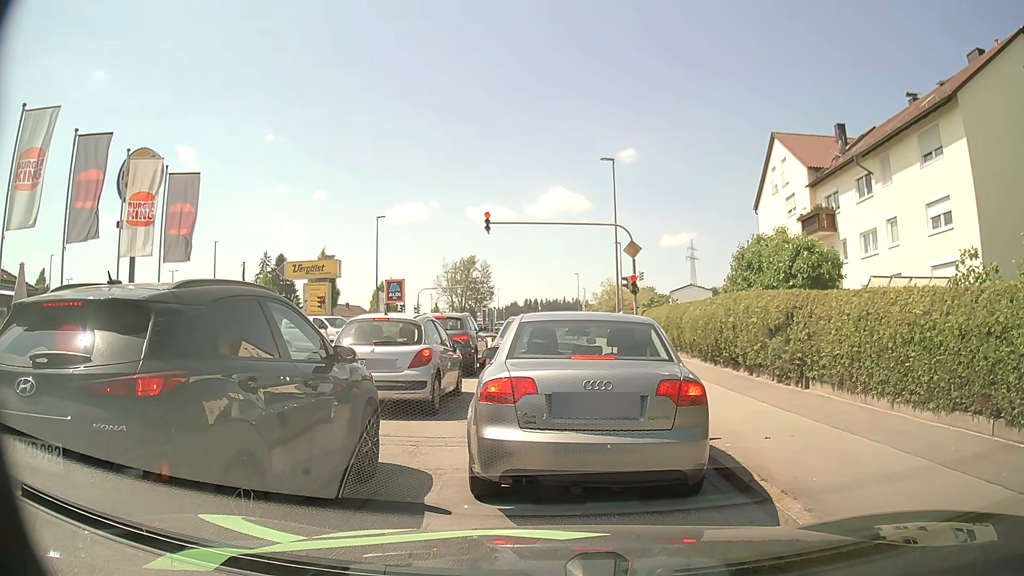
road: tertiary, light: Day
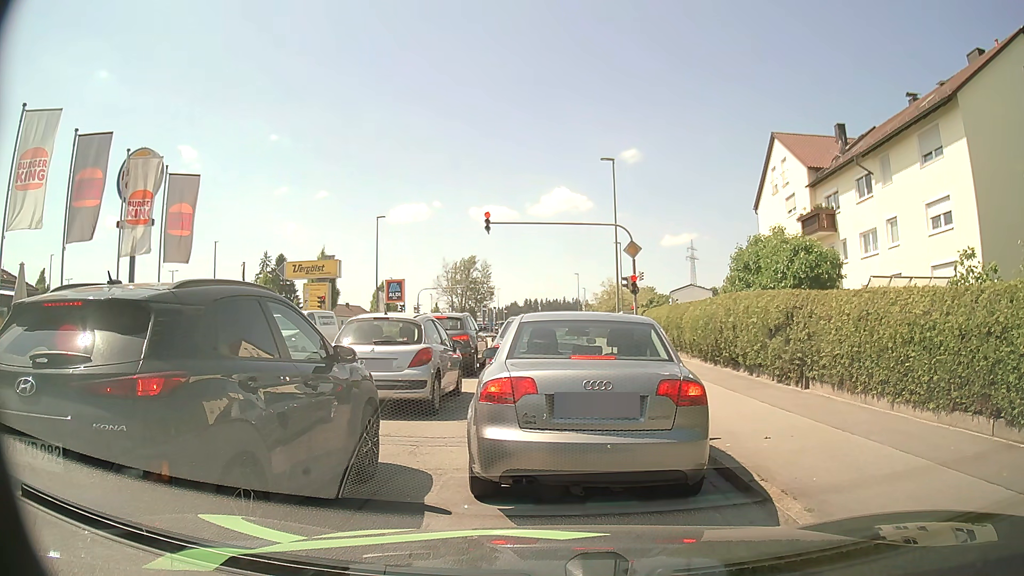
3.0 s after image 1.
(0.0, 0.0) m; 0°
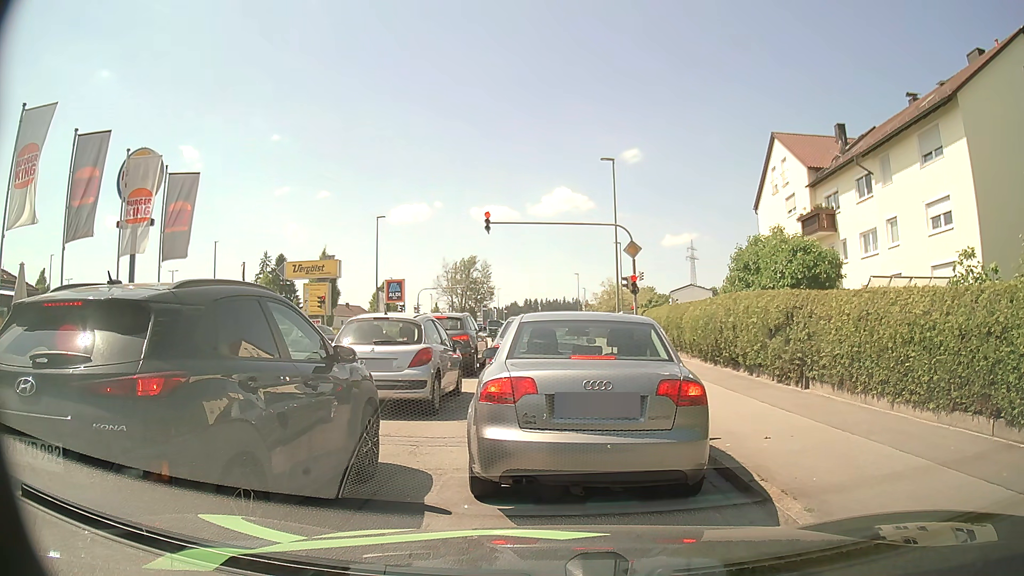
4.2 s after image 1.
(0.0, 0.0) m; 0°
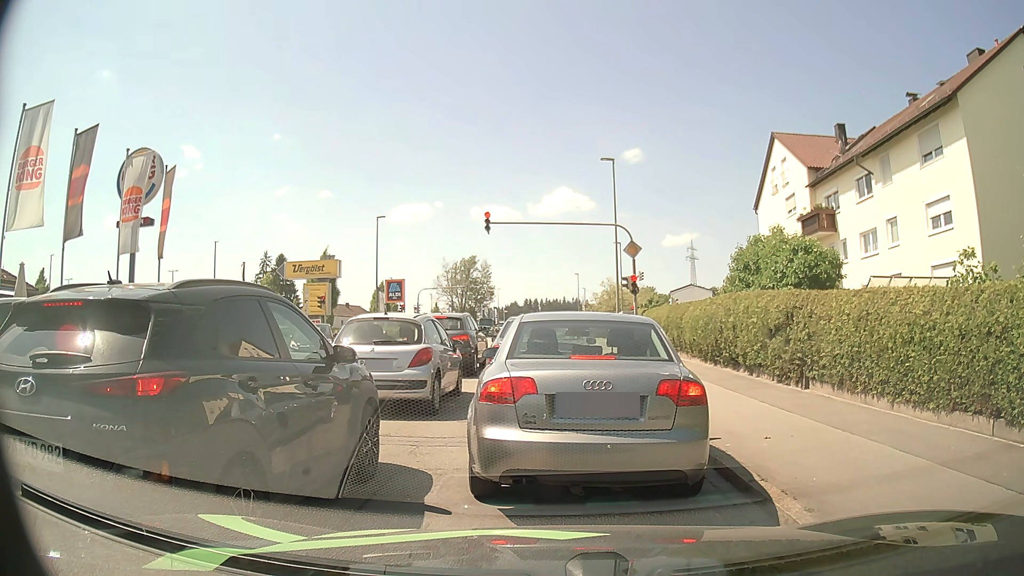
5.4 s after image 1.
(0.0, 0.0) m; 0°
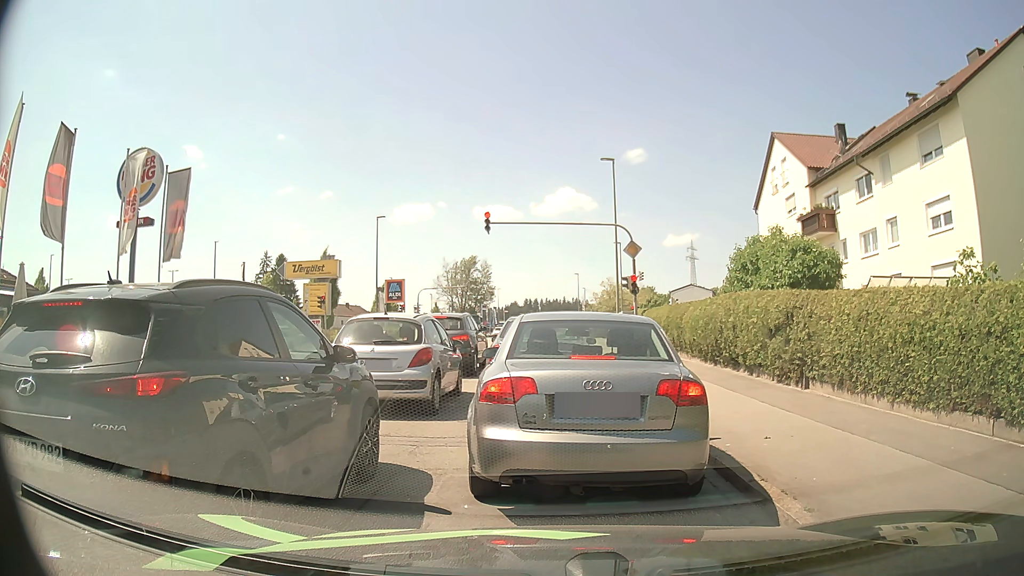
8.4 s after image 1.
(0.0, 0.0) m; 0°
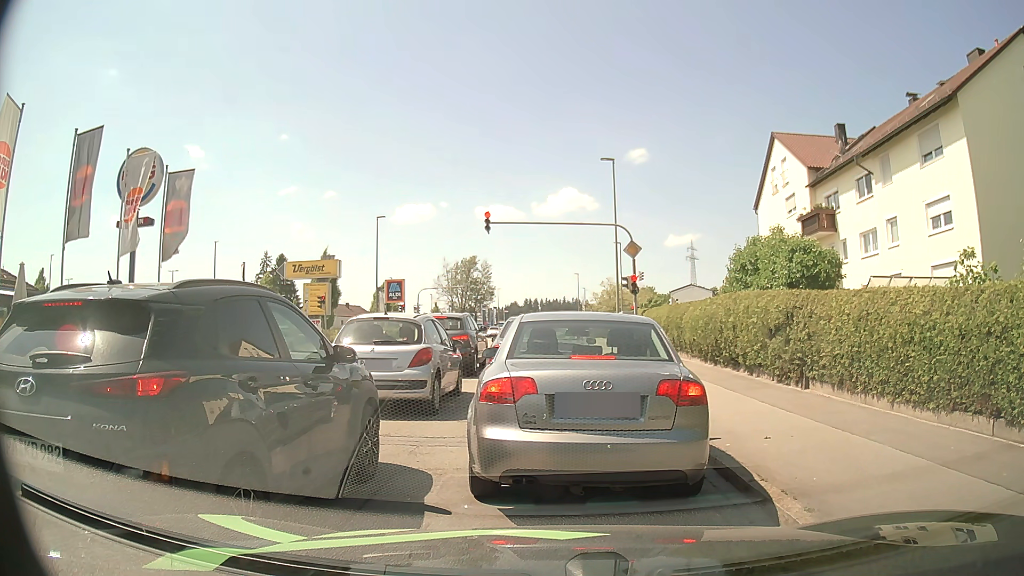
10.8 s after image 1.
(0.0, 0.0) m; 0°
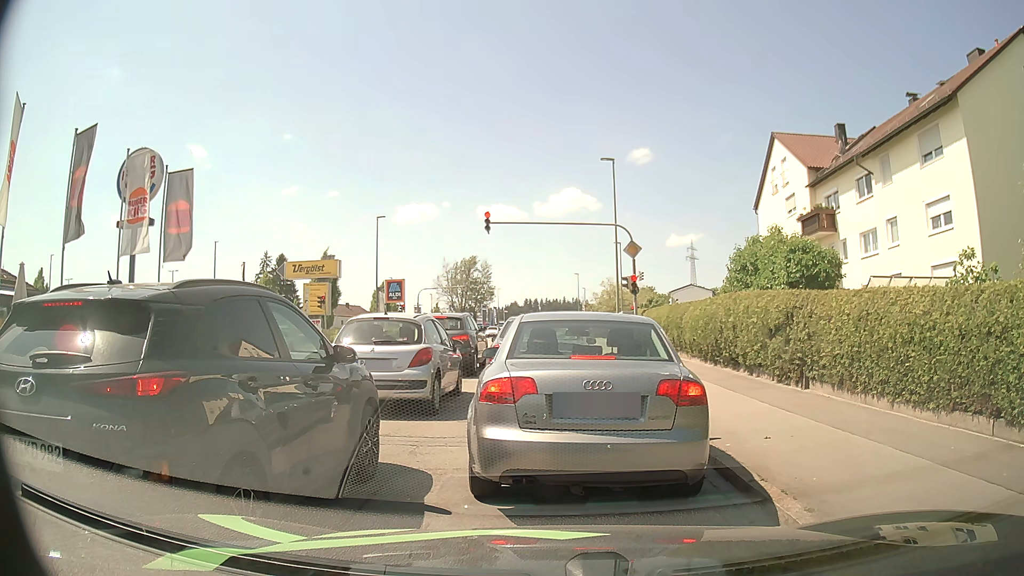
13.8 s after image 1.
(0.0, 0.0) m; 0°
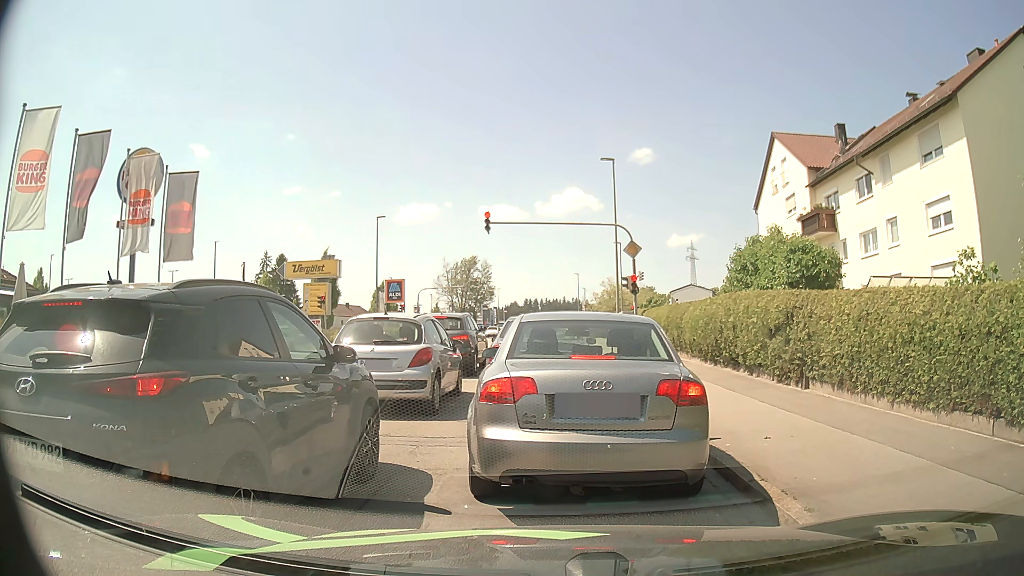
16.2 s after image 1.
(0.0, 0.0) m; 0°
